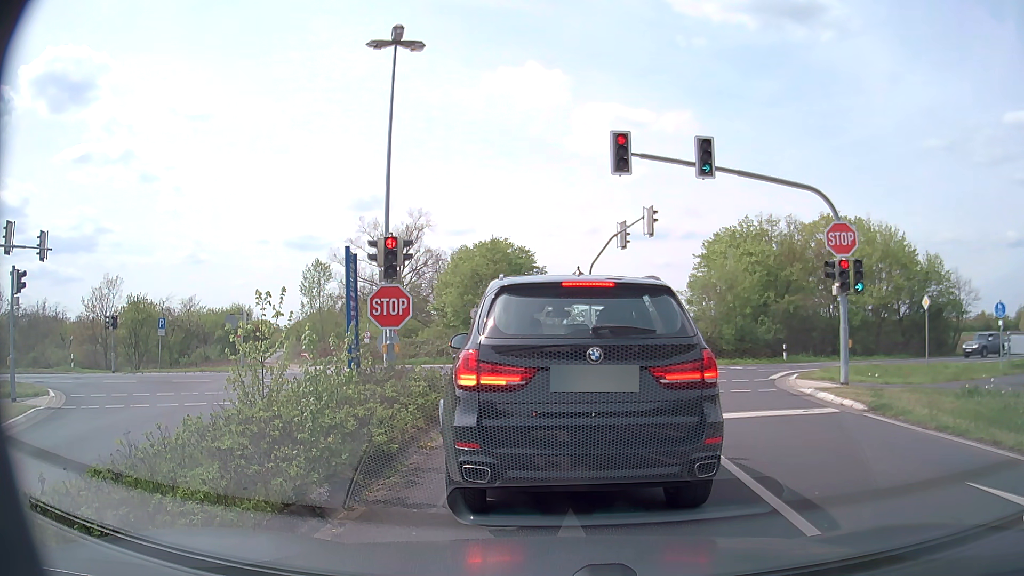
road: unclassified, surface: asphalt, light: Day
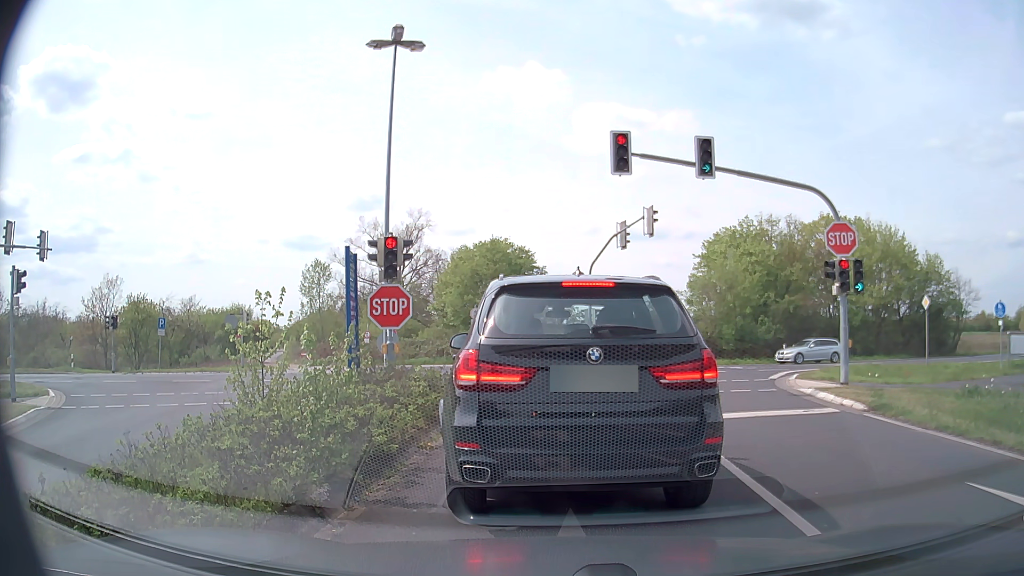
(0.0, 0.0) m; 0°
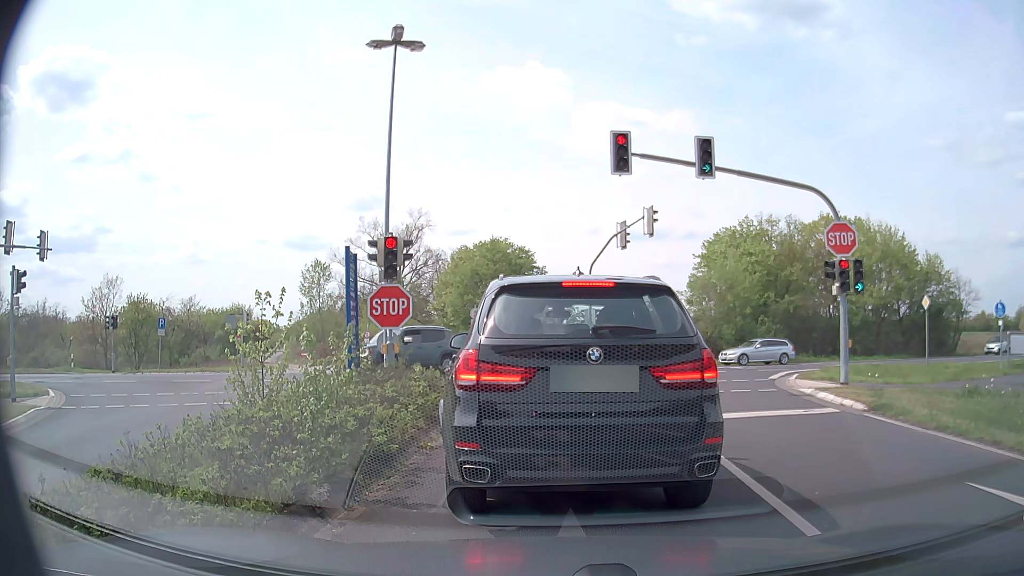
(0.0, 0.0) m; 0°
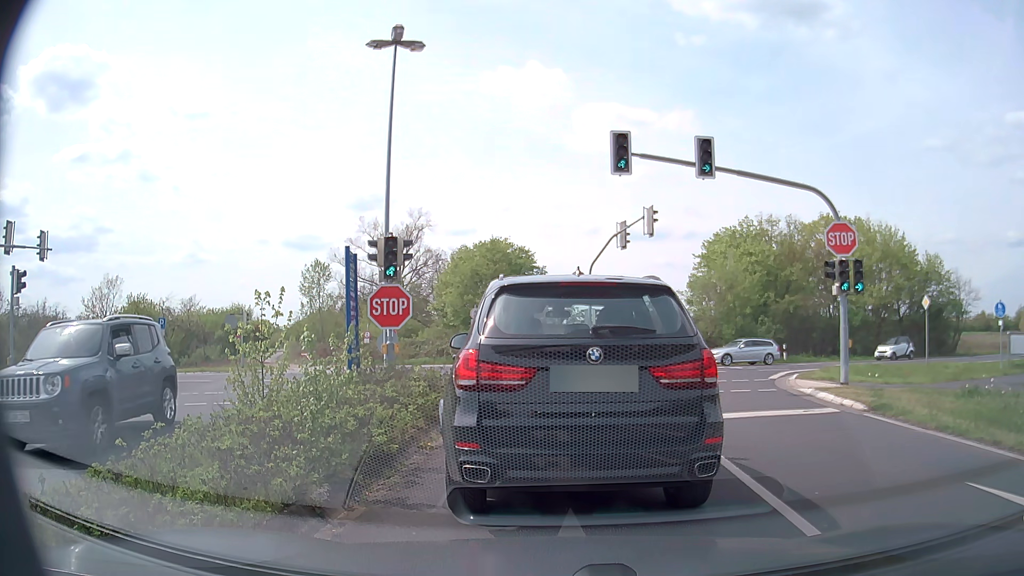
(0.0, 0.0) m; 0°
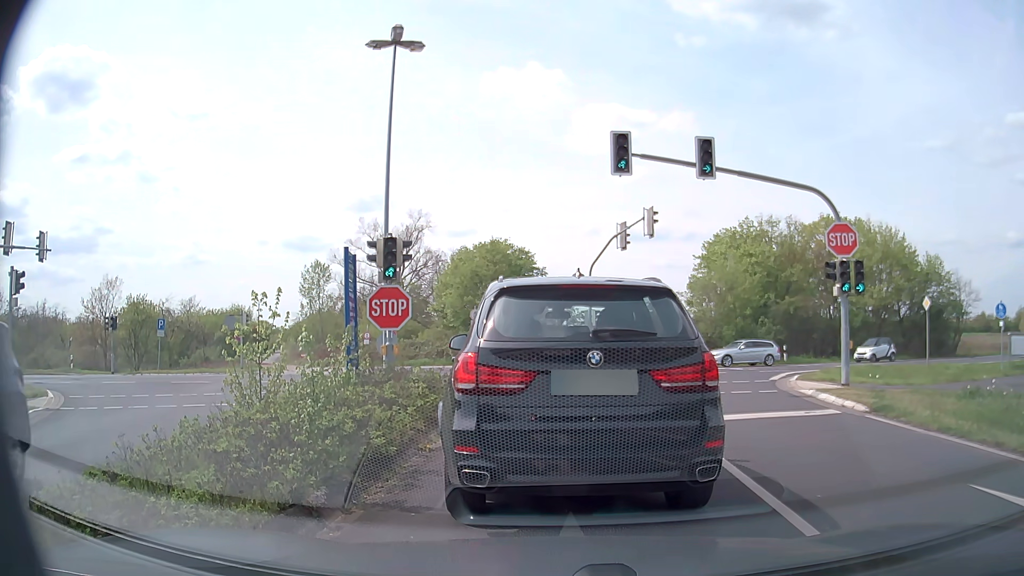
(0.0, +0.1) m; 0°
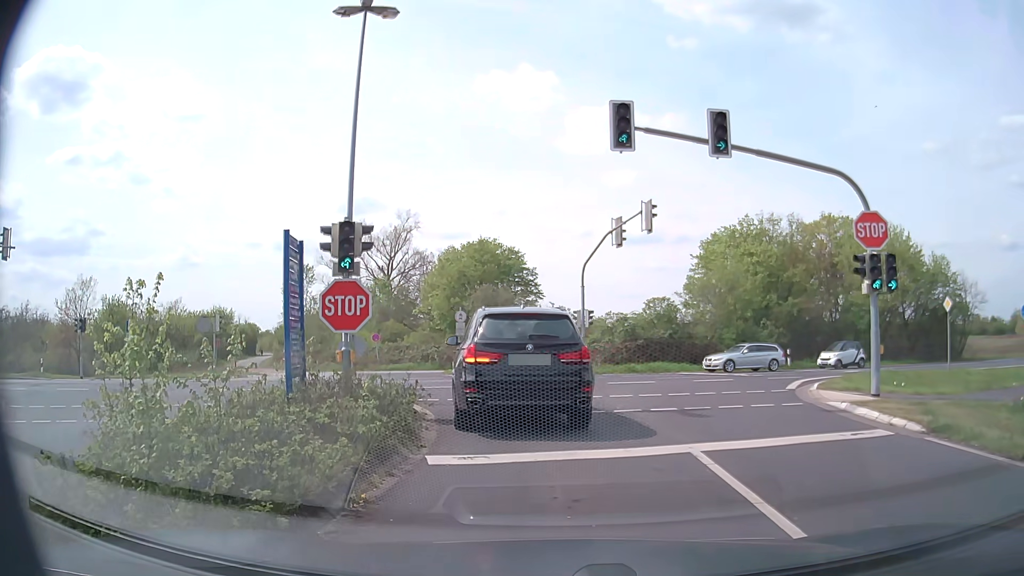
(0.0, +2.5) m; +2°
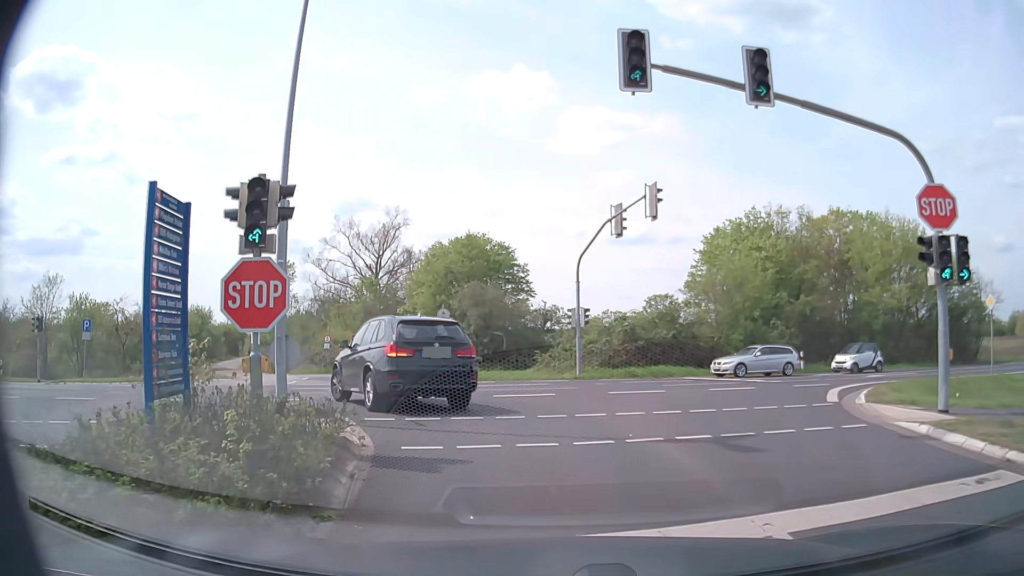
(0.0, +3.5) m; 0°
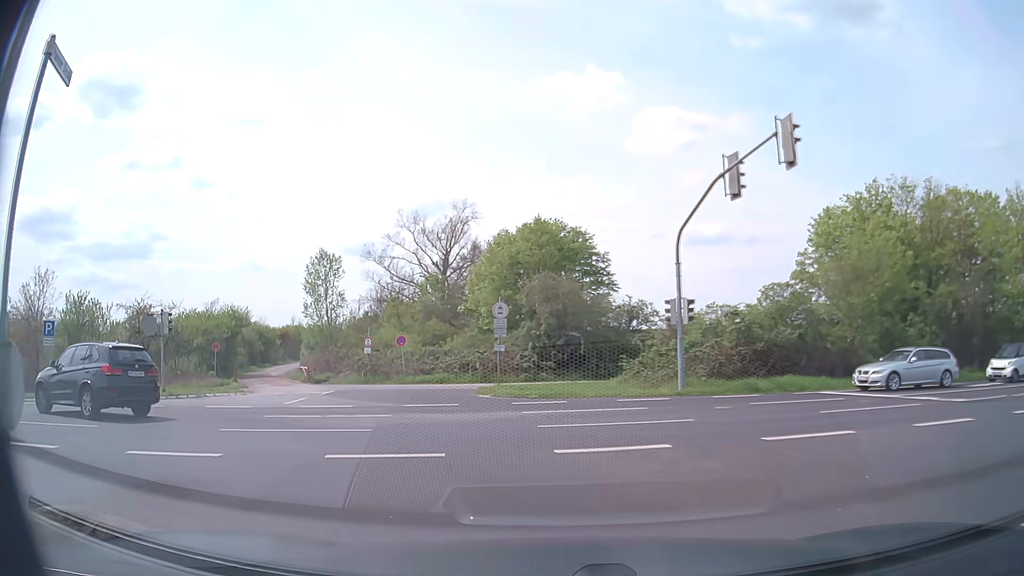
(-0.2, +8.1) m; -7°
(-2, +10) (-10, +16) (-20, +17) (-29, +15) (-39, +14) (-49, +13) (-59, +11) (-69, +10) (-79, +10) (-89, +9) m
